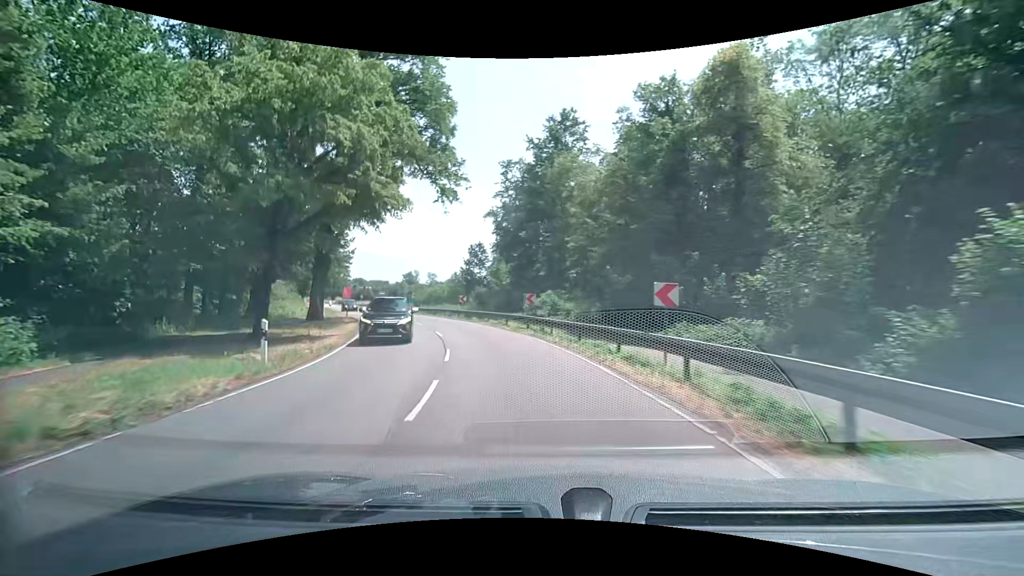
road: secondary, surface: asphalt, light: Day
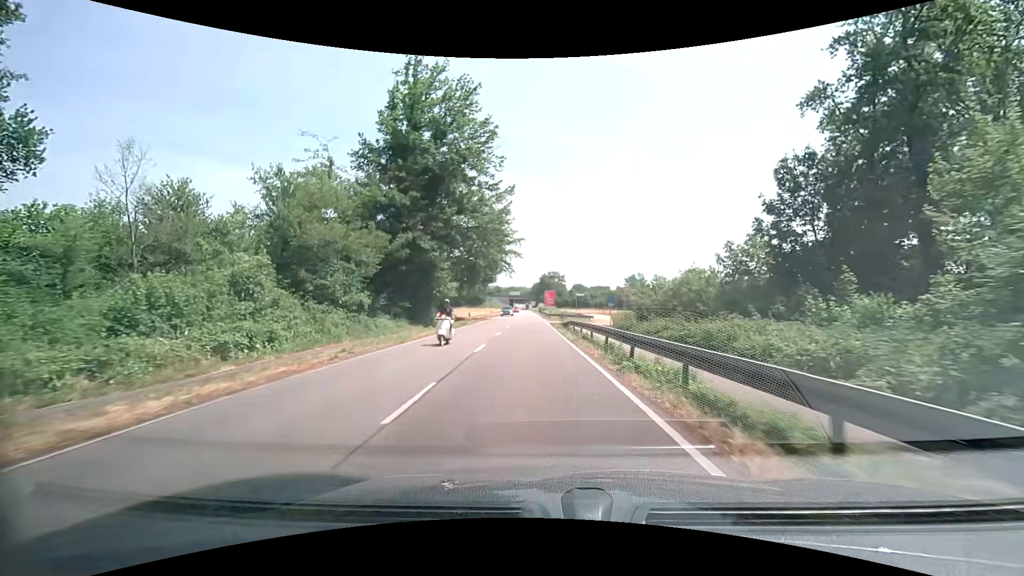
(-9.8, +41.8) m; -25°
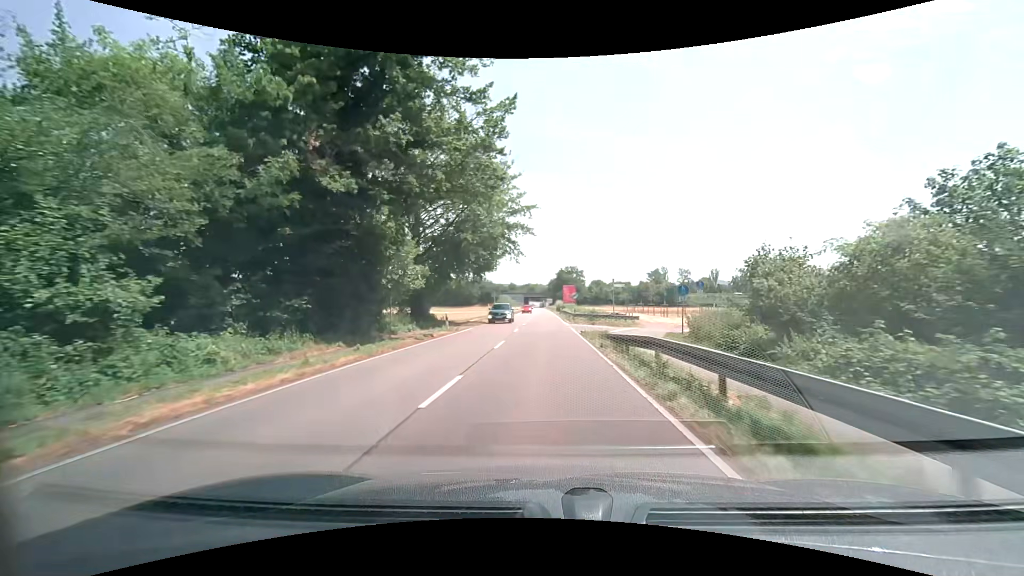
(-0.8, +17.4) m; -4°
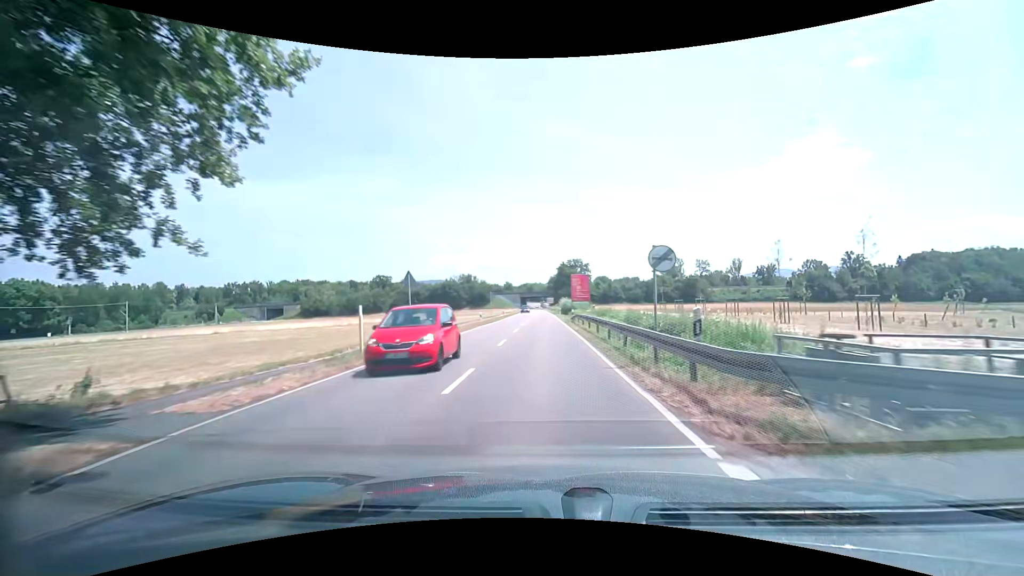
(0.0, +34.9) m; 0°
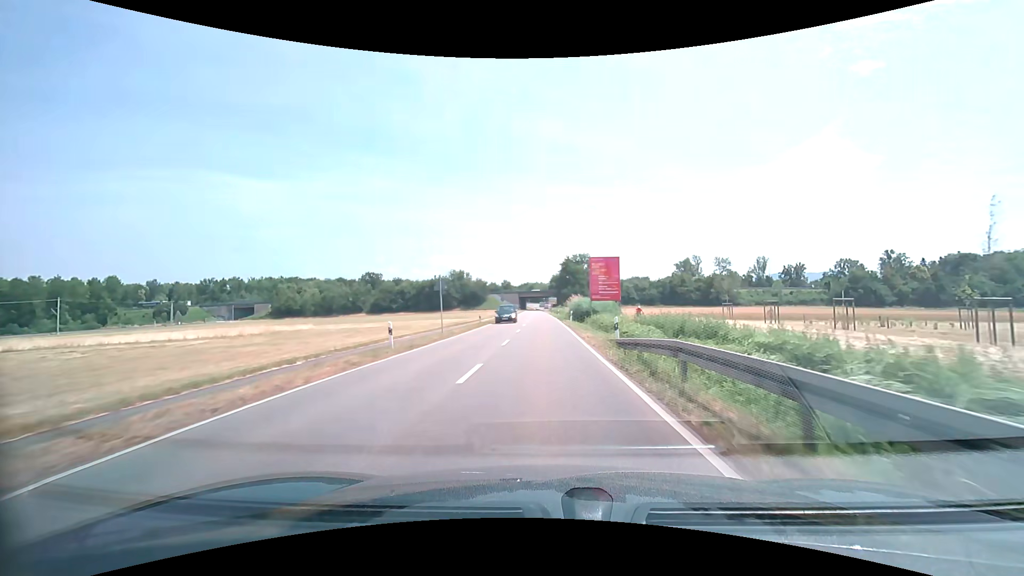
(0.0, +26.1) m; 0°
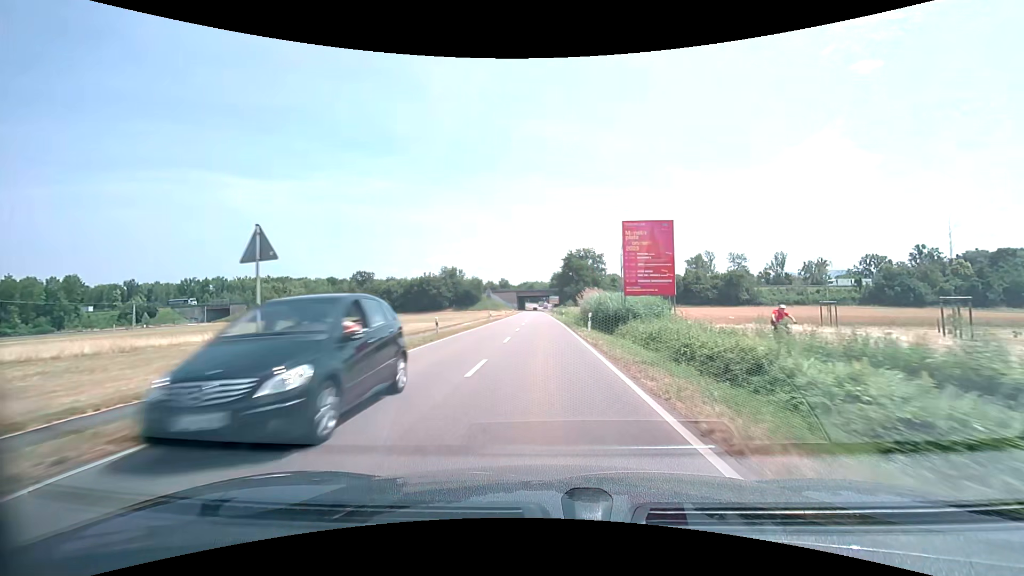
(0.0, +17.4) m; 0°
(0, +10) (0, +20) (0, +30) (0, +40) (0, +50) (0, +60) (0, +70) (-1, +80) (-1, +90) (-1, +100) m
